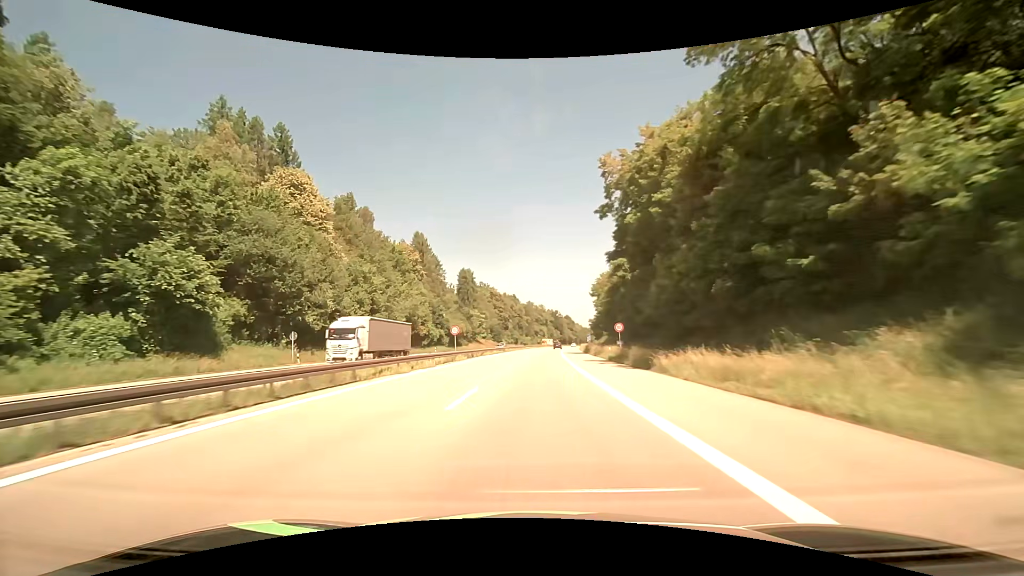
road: motorway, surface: asphalt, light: Day
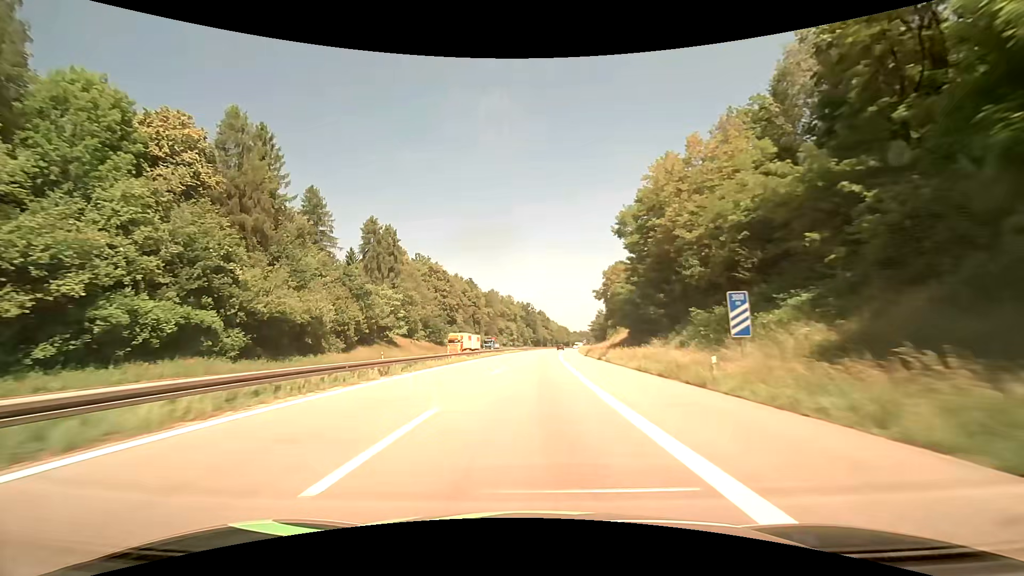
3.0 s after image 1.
(+2.7, +77.2) m; +4°
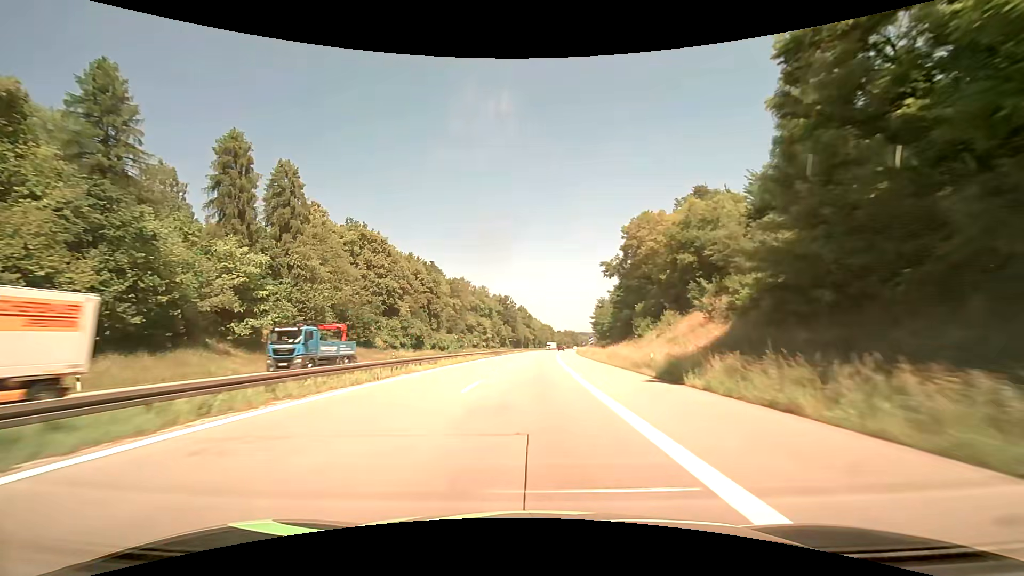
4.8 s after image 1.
(+0.6, +44.3) m; +2°
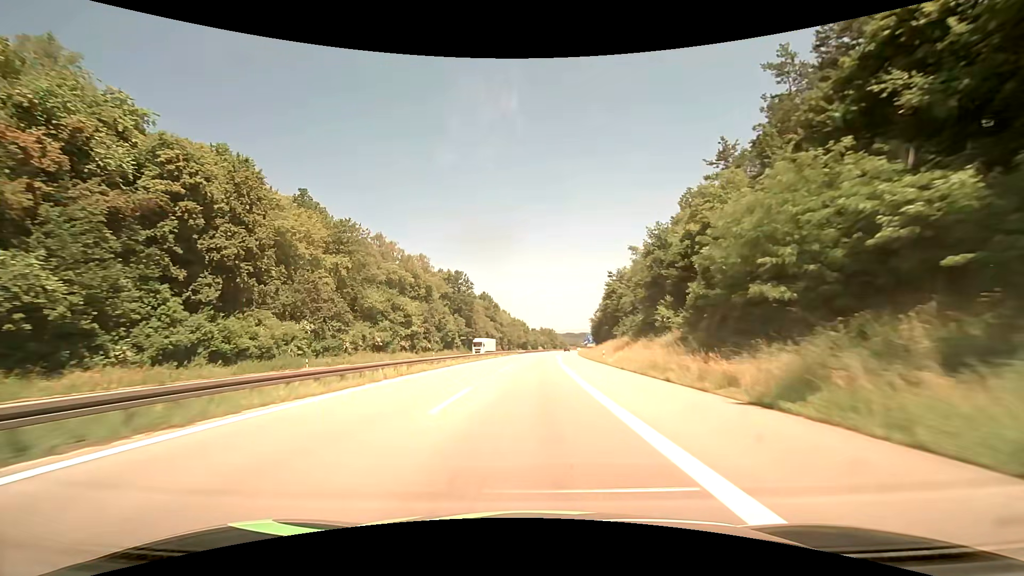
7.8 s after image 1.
(+1.9, +76.7) m; +3°
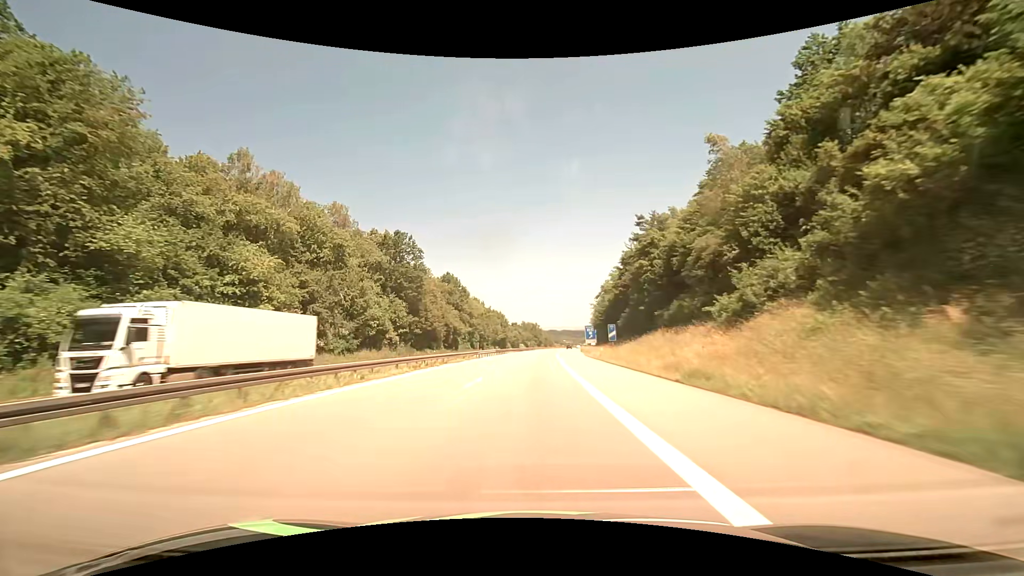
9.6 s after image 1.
(+0.9, +48.4) m; +2°
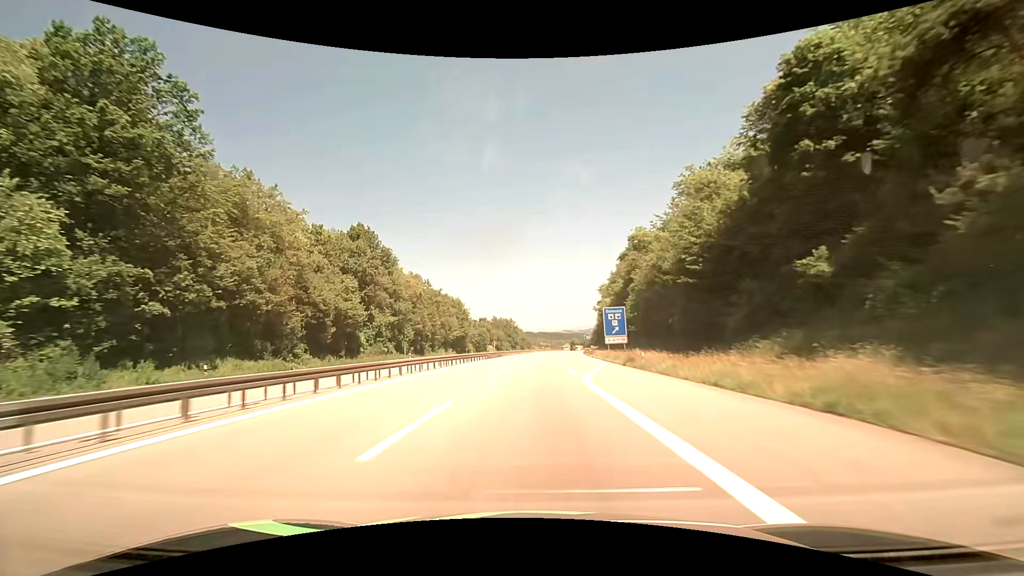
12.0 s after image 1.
(+1.2, +64.1) m; +3°
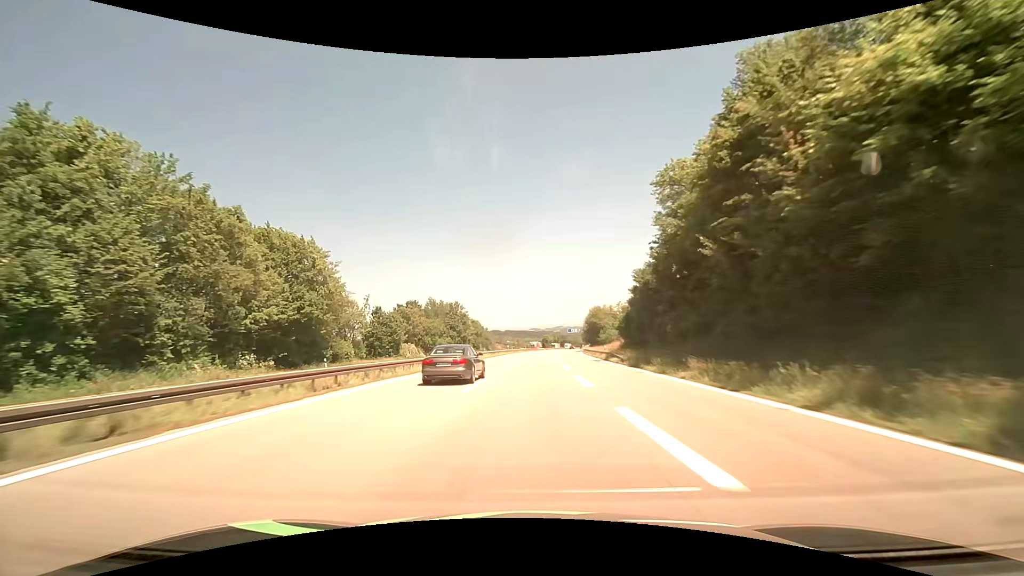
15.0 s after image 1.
(+2.8, +79.5) m; +4°
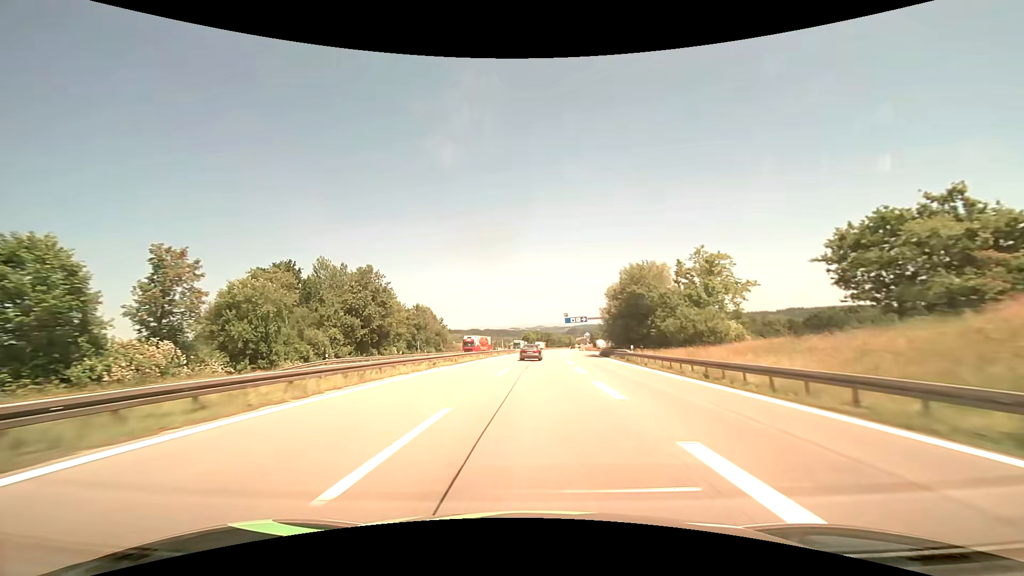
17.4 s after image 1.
(+1.3, +63.5) m; +2°
(0, +10) (0, +20) (0, +30) (+1, +40) (+1, +50) (+2, +60) (+2, +70) (+3, +80) (+3, +90) (+4, +100) m
